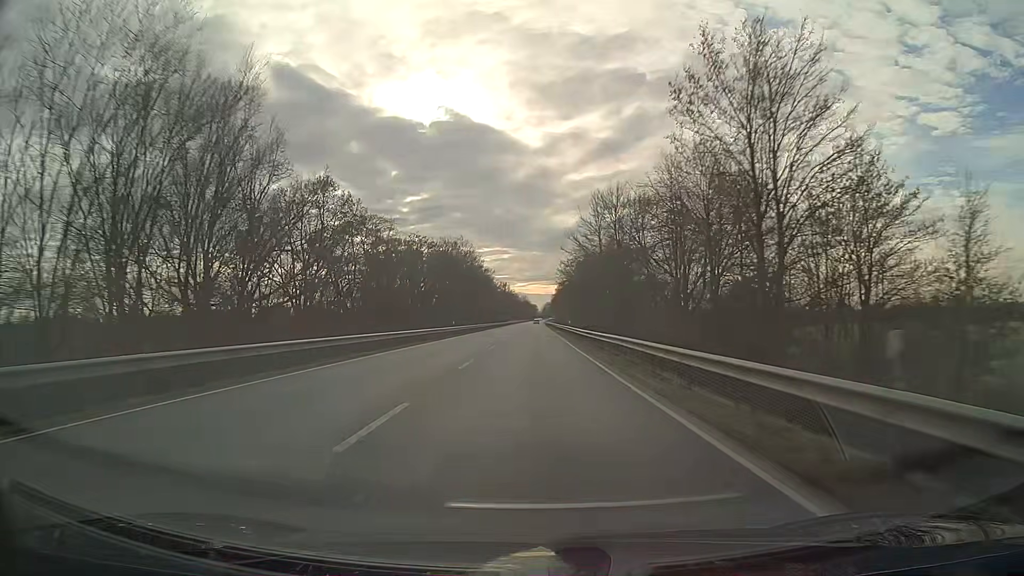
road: primary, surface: asphalt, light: Day
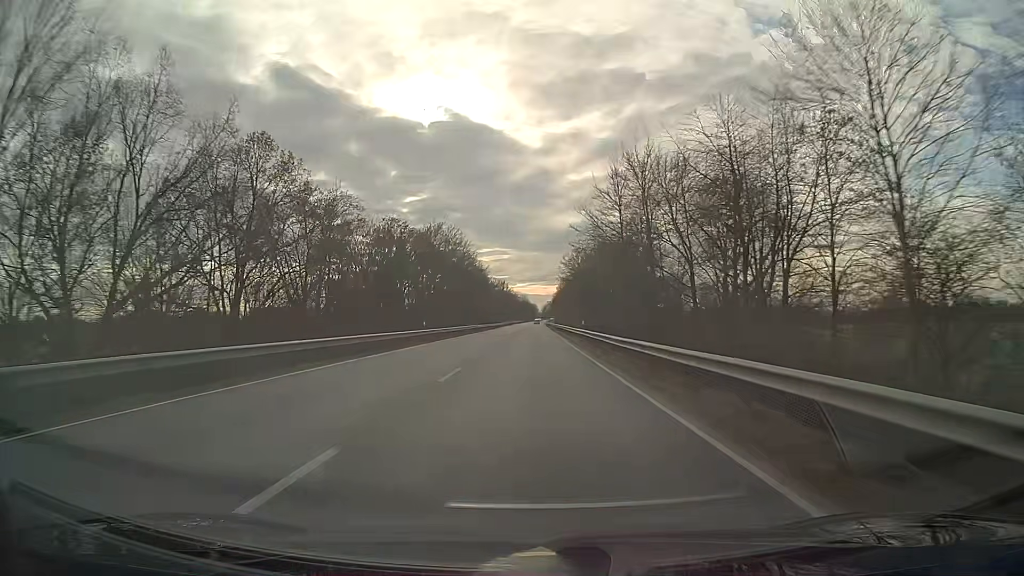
(0.0, +15.8) m; 0°
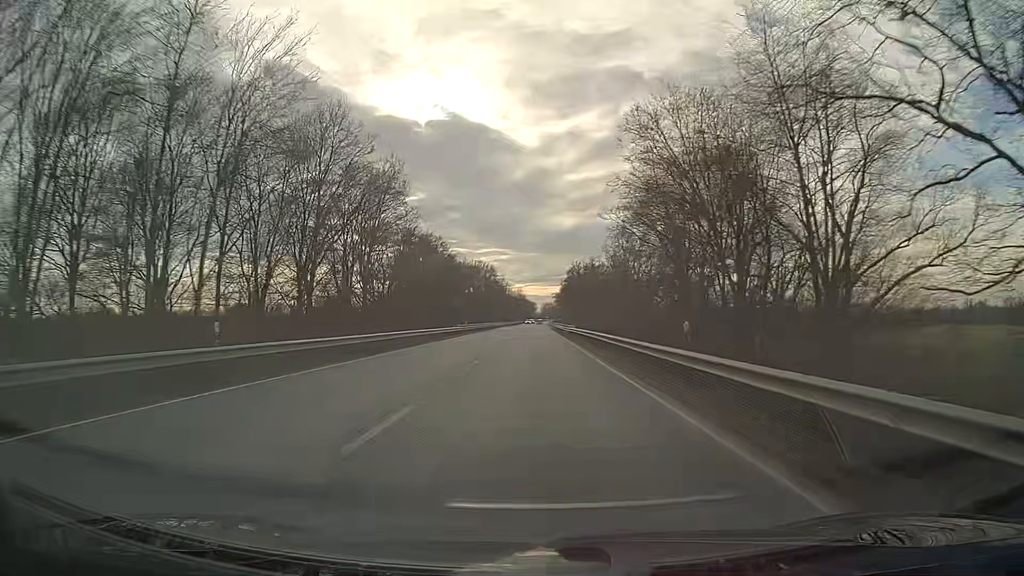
(+0.1, +78.9) m; 0°
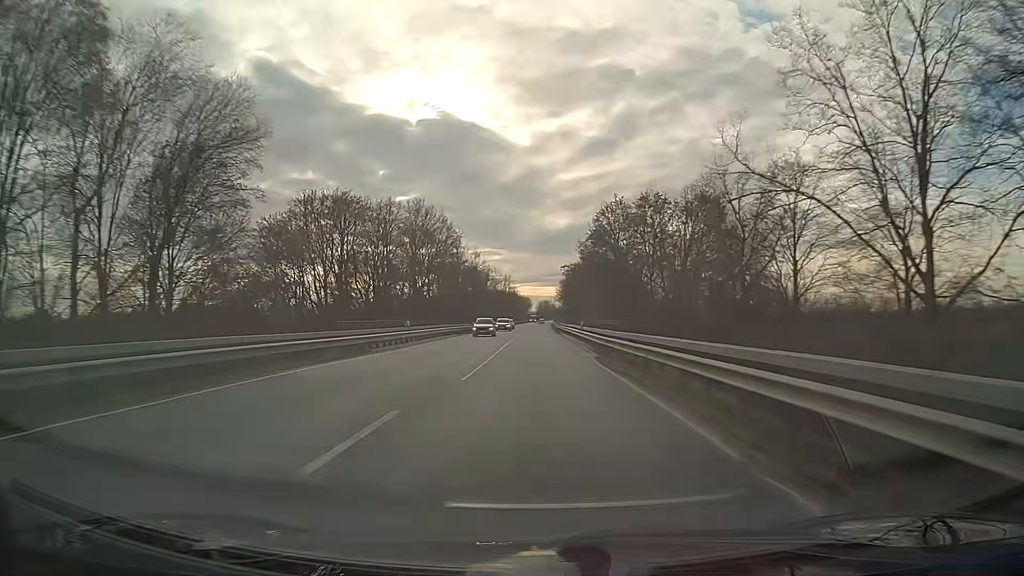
(+0.3, +79.0) m; 0°
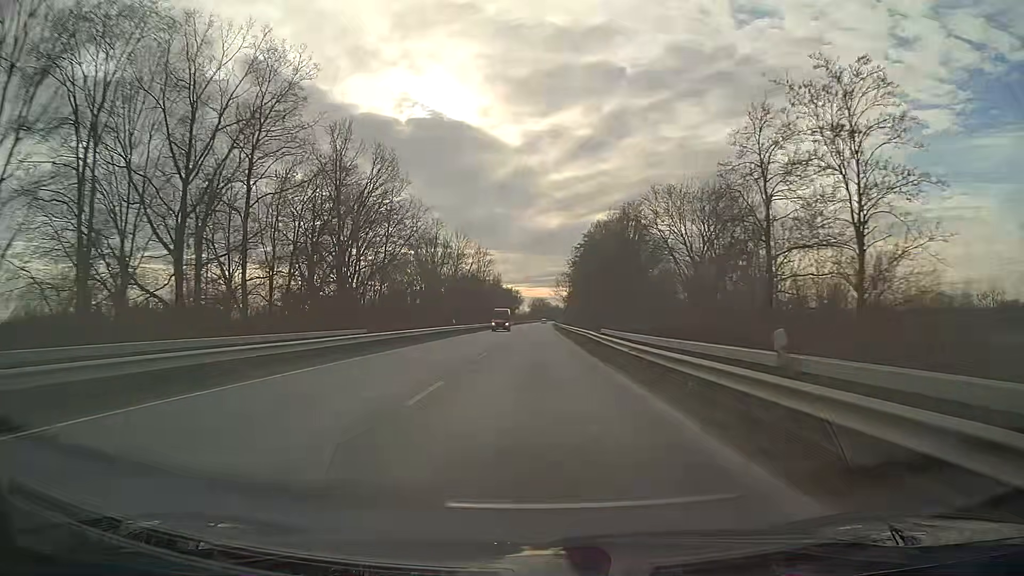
(+0.3, +78.9) m; +1°
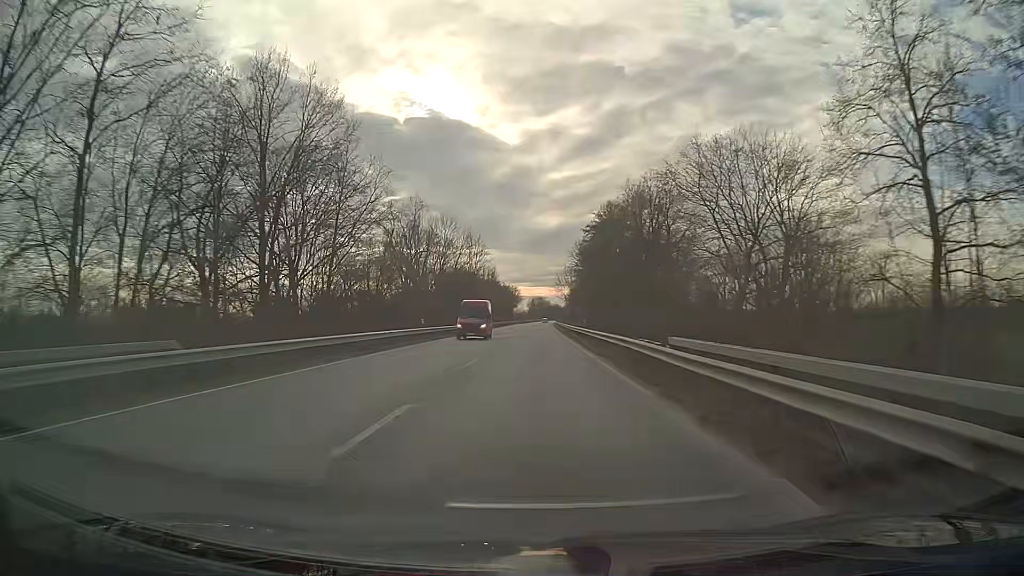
(0.0, +15.8) m; 0°
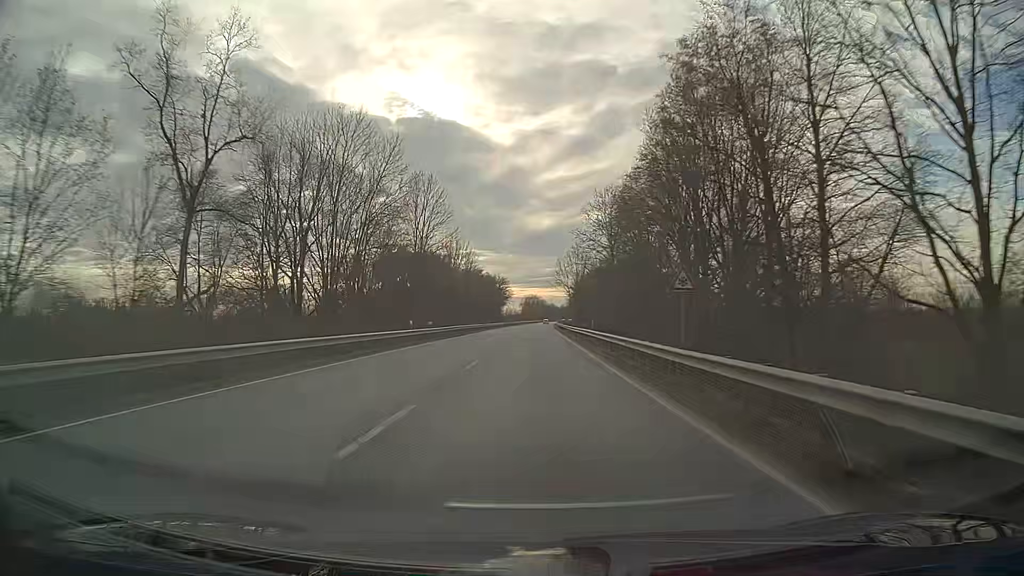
(+0.2, +47.3) m; +1°
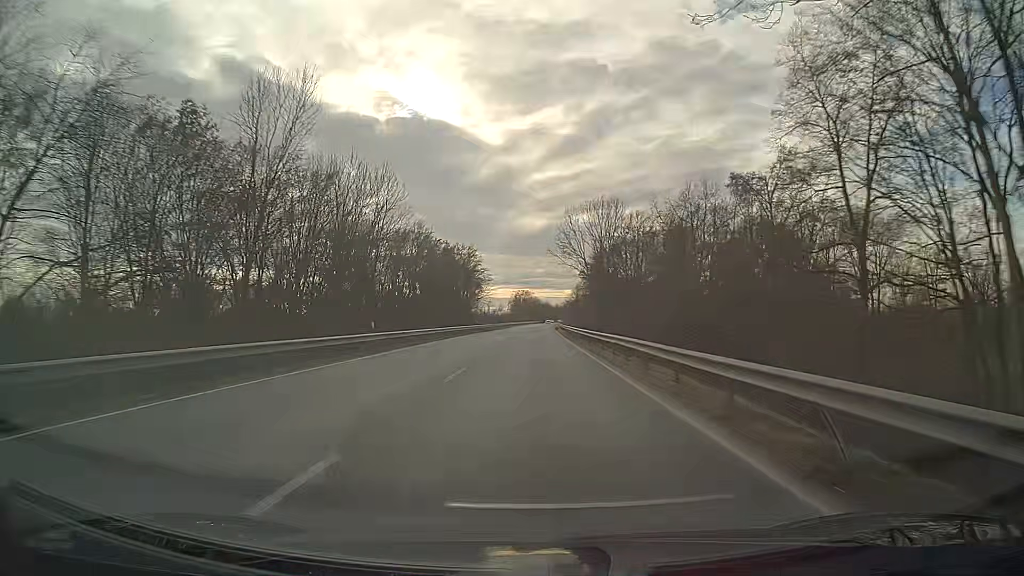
(+0.3, +63.2) m; +1°
(0, +10) (0, +20) (0, +30) (0, +40) (0, +50) (0, +60) (0, +70) (+1, +80) (+1, +90) (+1, +100) m
